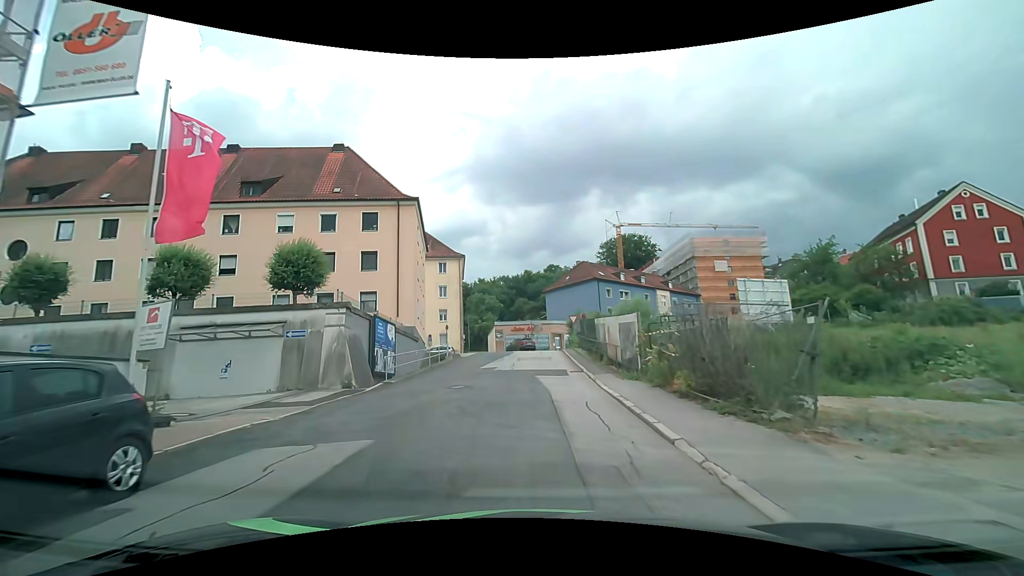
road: residential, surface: asphalt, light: Day
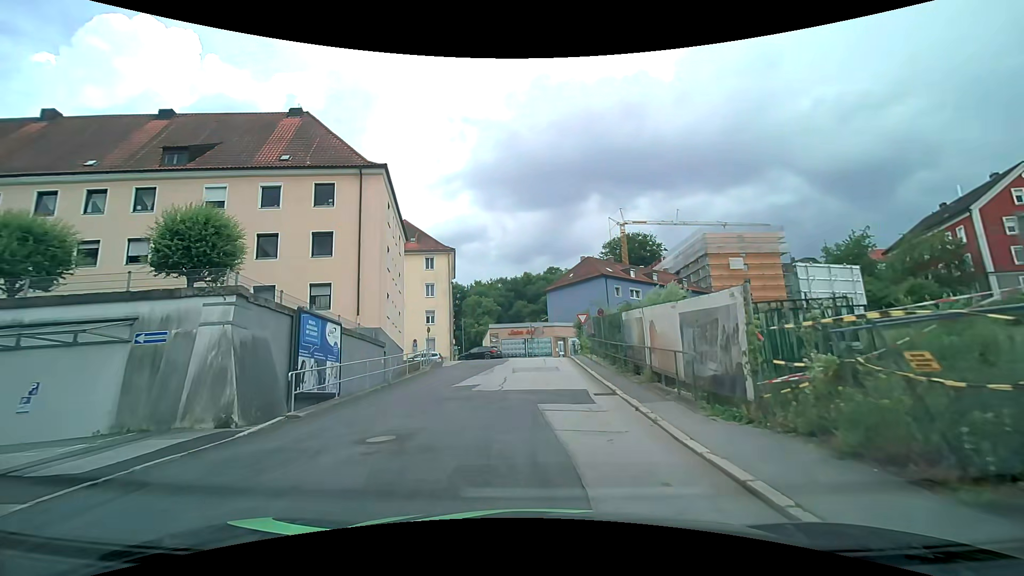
(0.0, +7.7) m; -1°
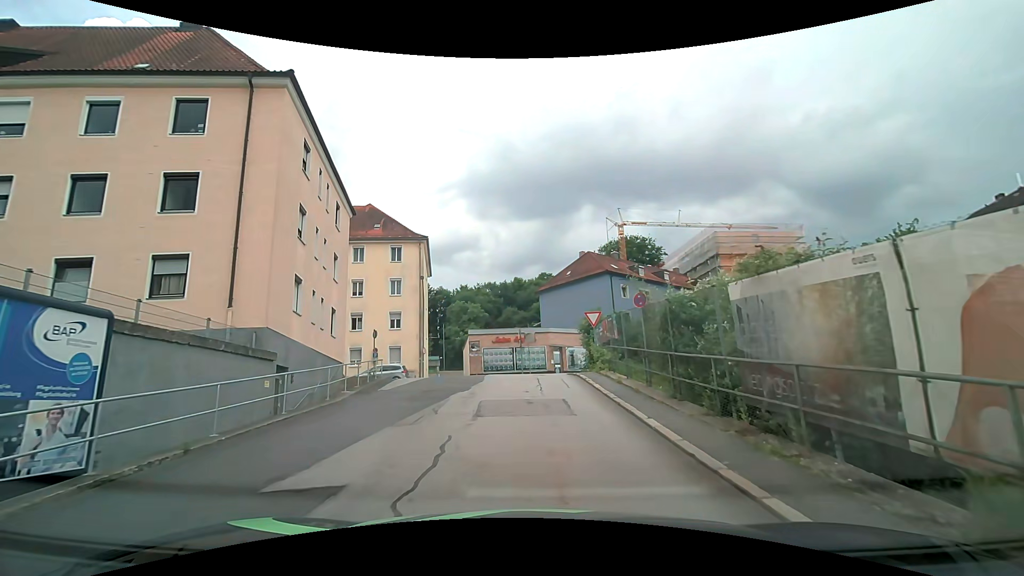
(+0.2, +10.4) m; +3°
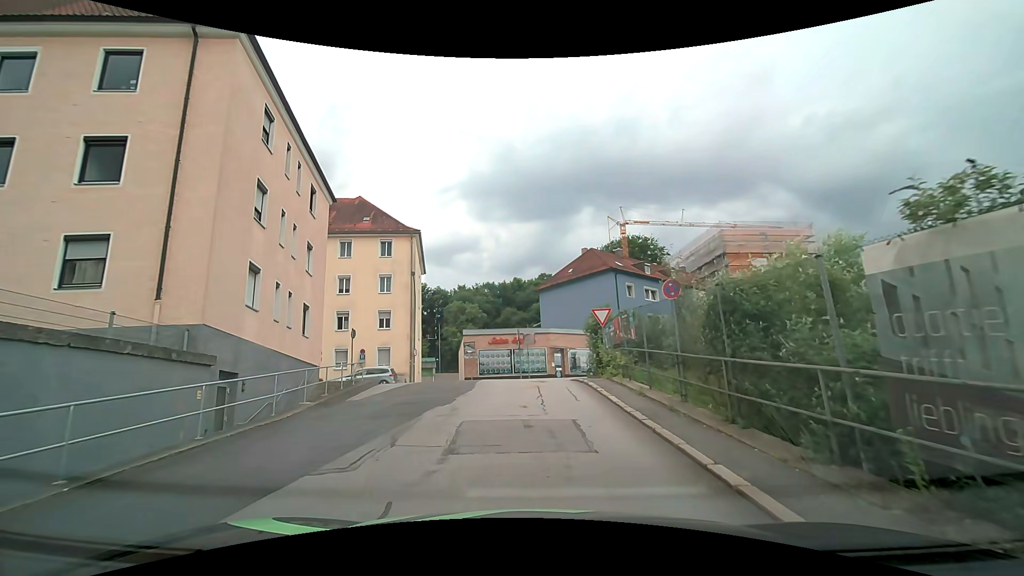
(-0.1, +3.1) m; -1°
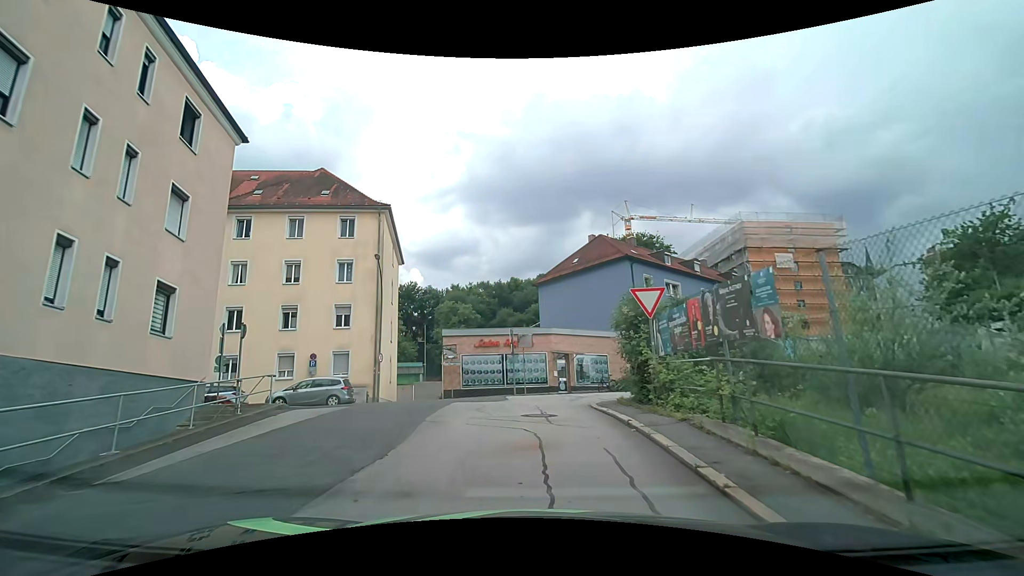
(-0.1, +8.5) m; -1°
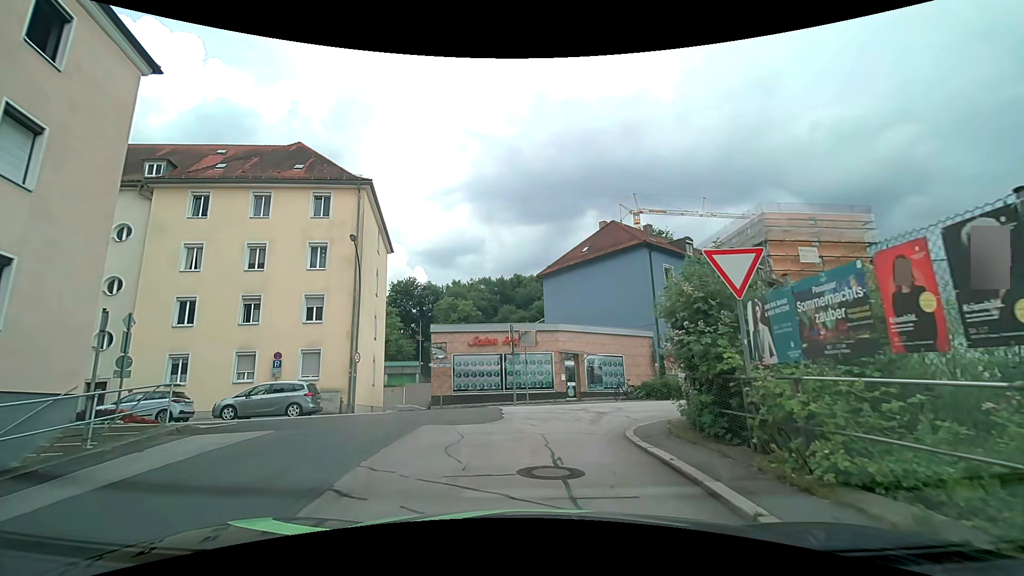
(0.0, +4.8) m; +1°
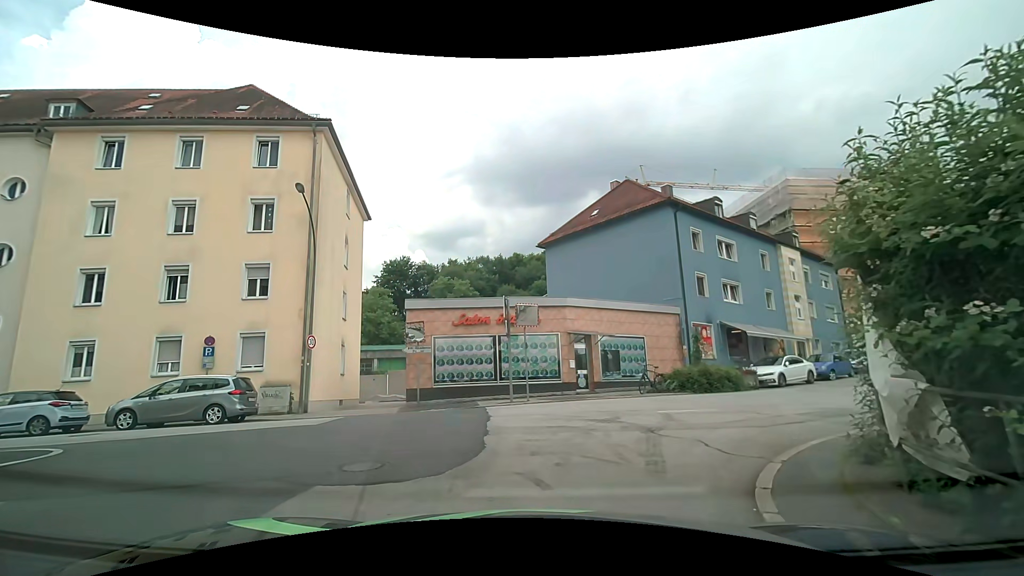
(-0.1, +5.7) m; 0°
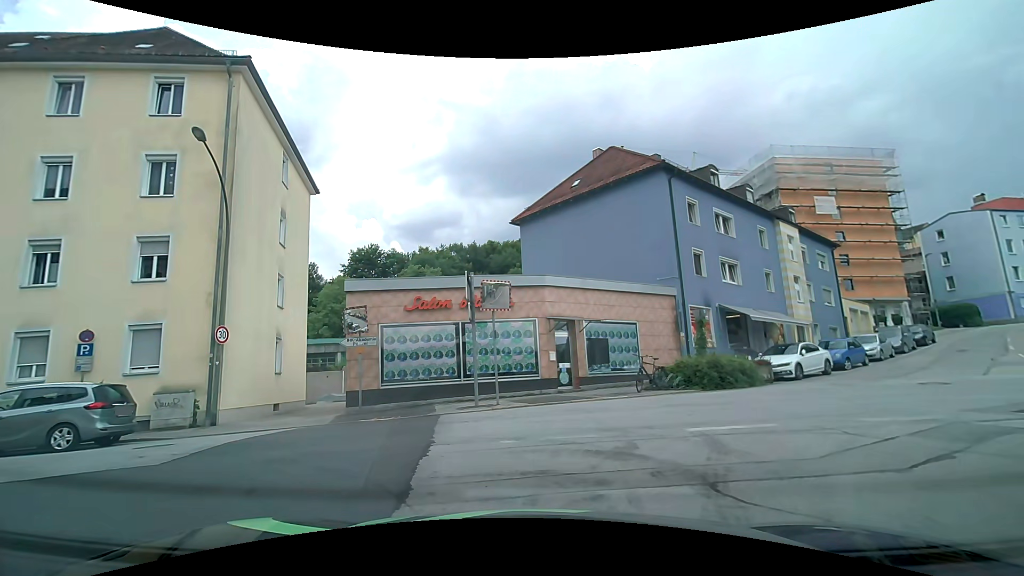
(+0.1, +4.1) m; +1°
(+2, +9) (+11, +14) (+21, +13) (+31, +11) (+41, +9) (+51, +7) (+60, +5) (+70, +4) (+80, +3) (+90, +2) m
